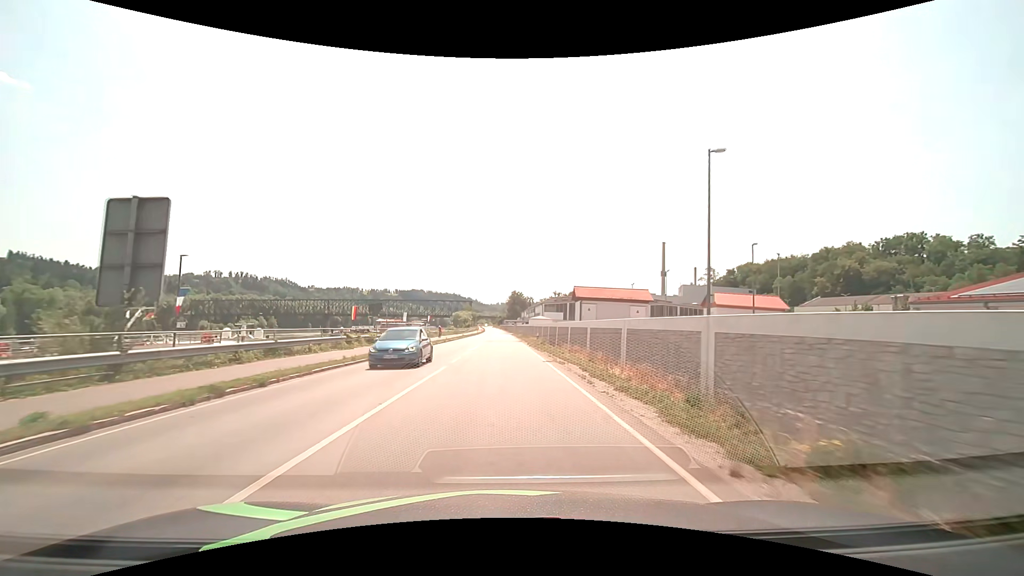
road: primary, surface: asphalt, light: Day
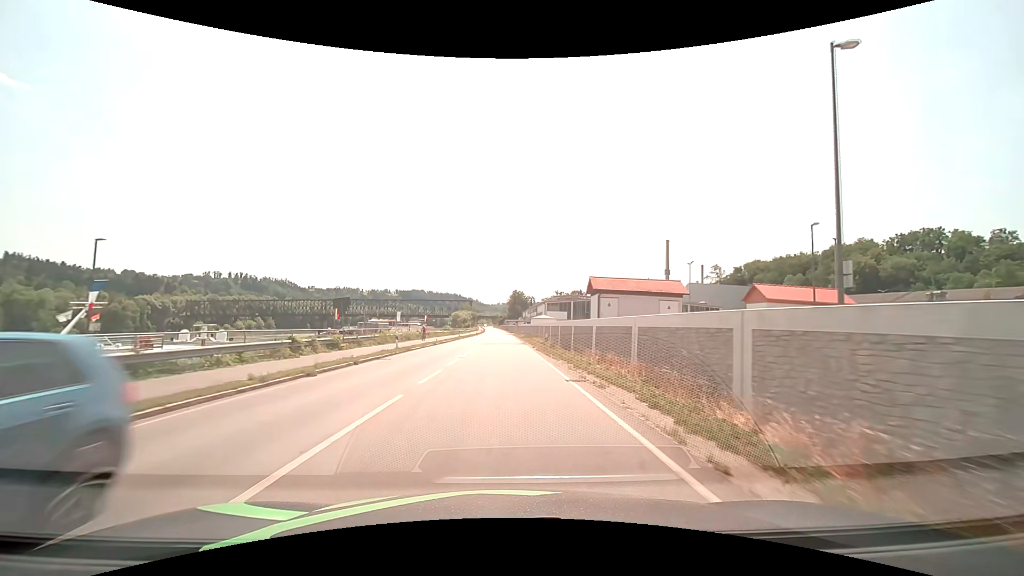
(0.0, +7.7) m; 0°
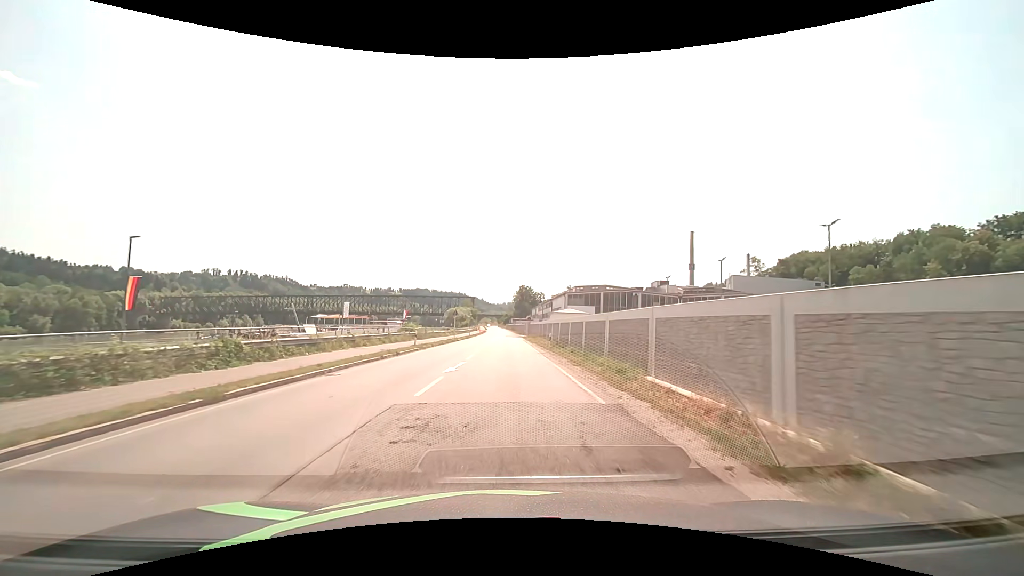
(-0.4, +38.3) m; -1°
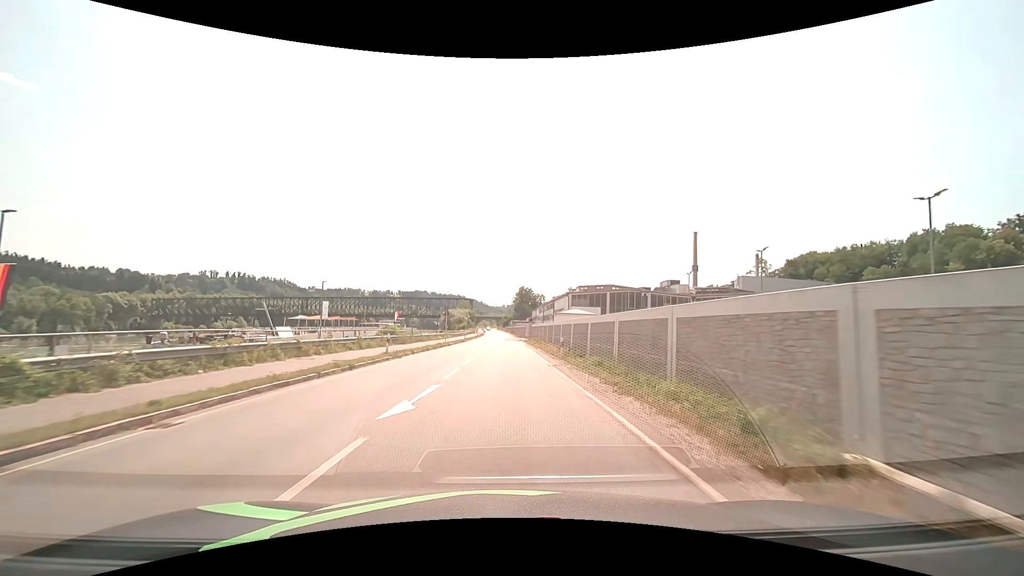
(0.0, +7.7) m; 0°
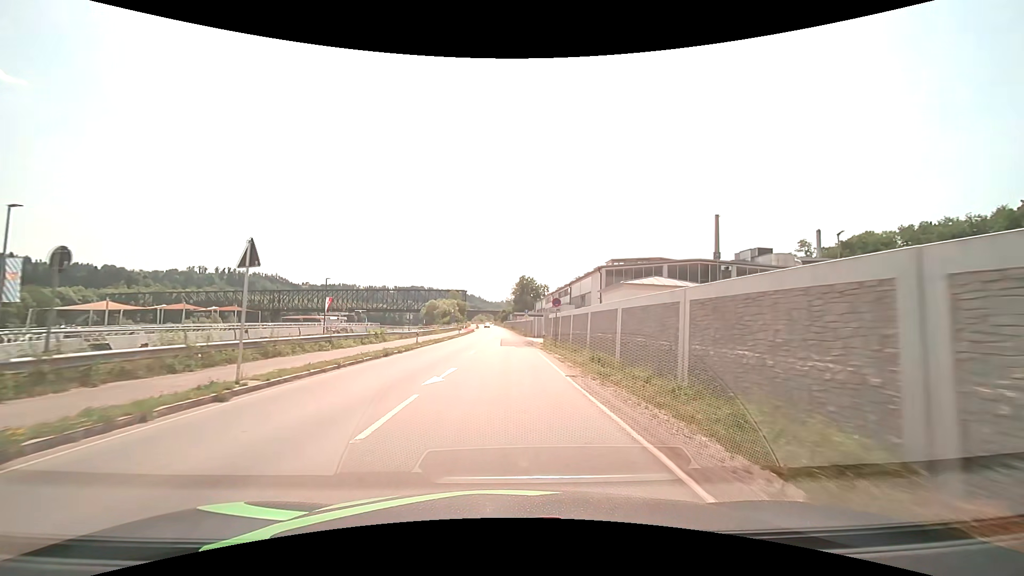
(+0.3, +38.2) m; +1°
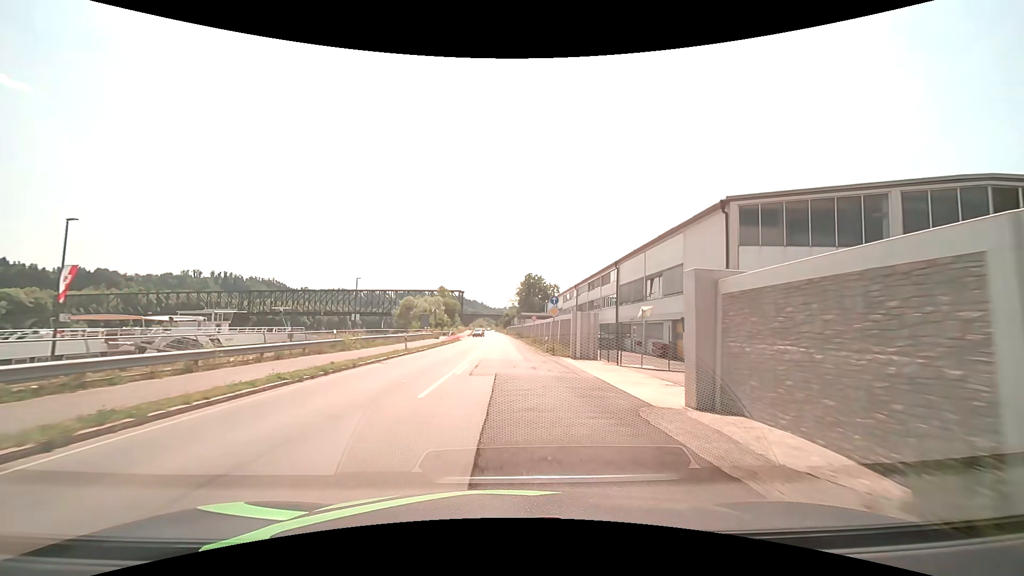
(-0.3, +38.3) m; -1°
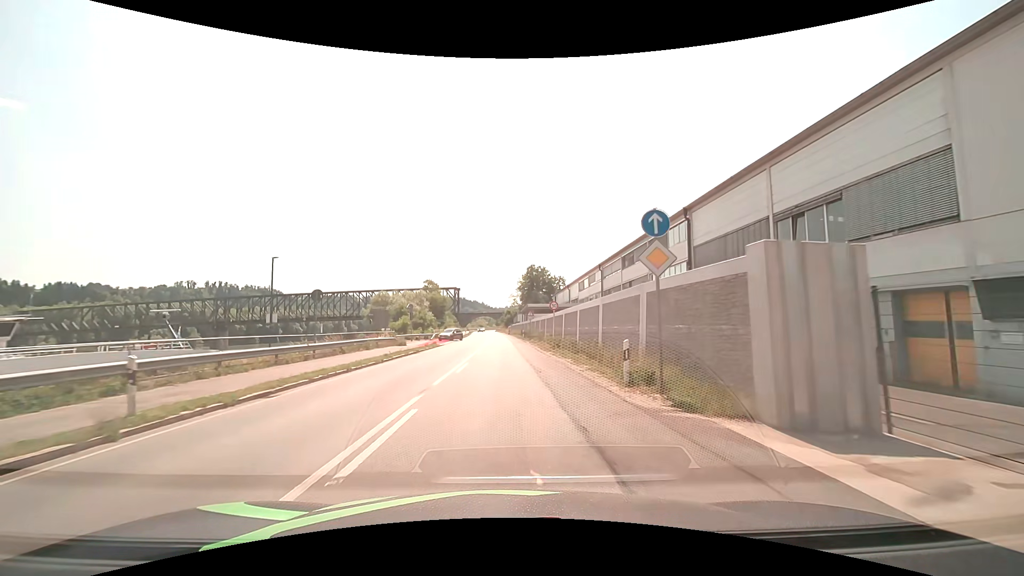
(+0.2, +22.9) m; 0°
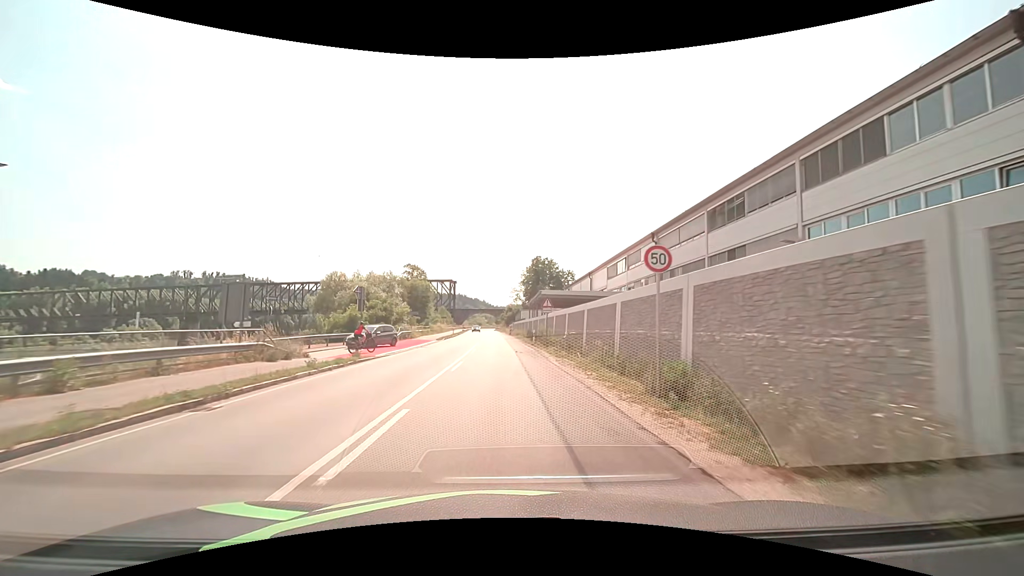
(+0.1, +22.8) m; 0°
(0, +10) (0, +20) (0, +30) (-1, +40) (-1, +50) (-1, +60) (-2, +70) (-2, +80) (-3, +90) (-3, +100) m
